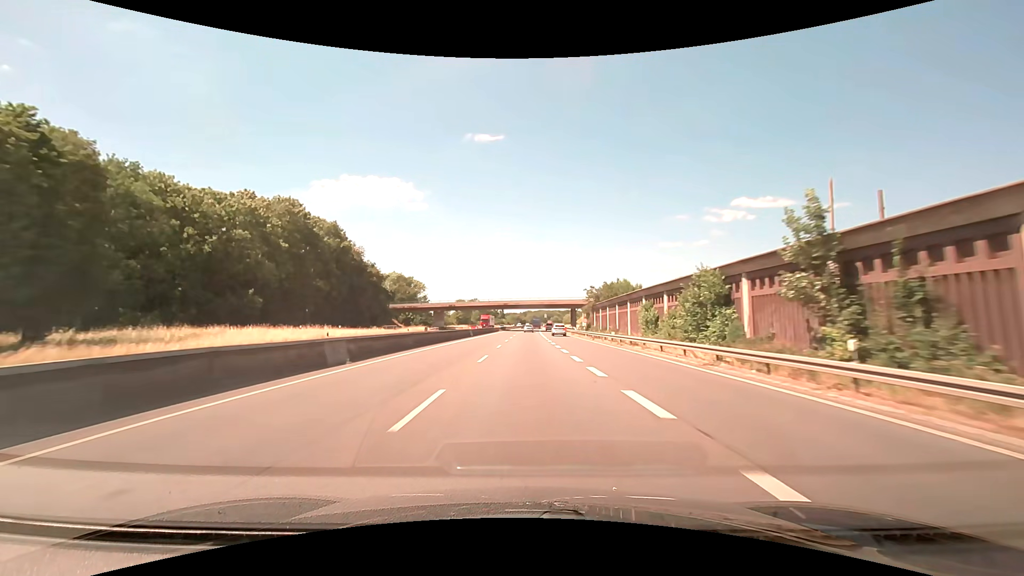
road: trunk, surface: asphalt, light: Day
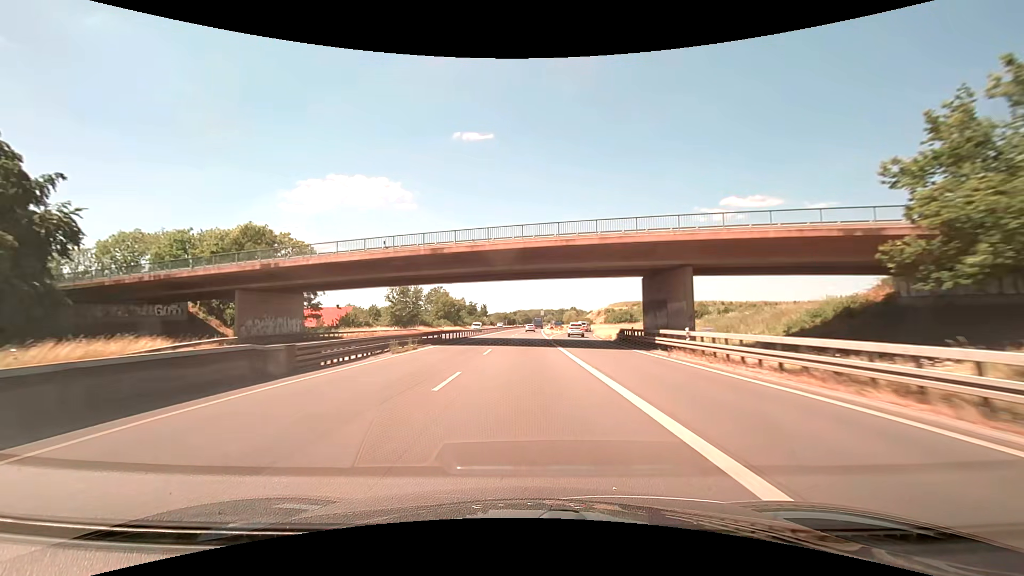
(+0.9, +80.6) m; +1°
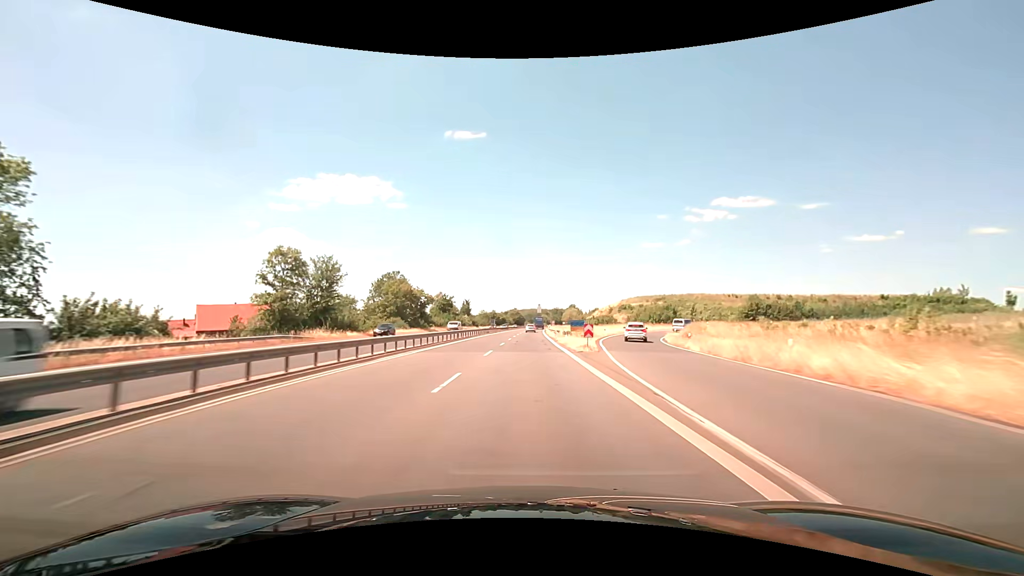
(+0.3, +48.3) m; 0°
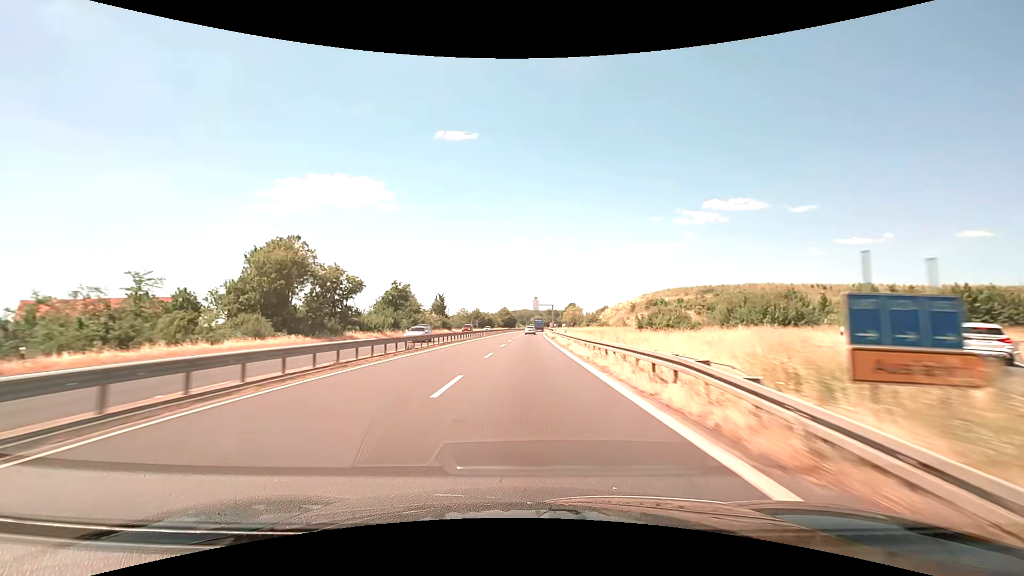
(+1.0, +48.3) m; +2°
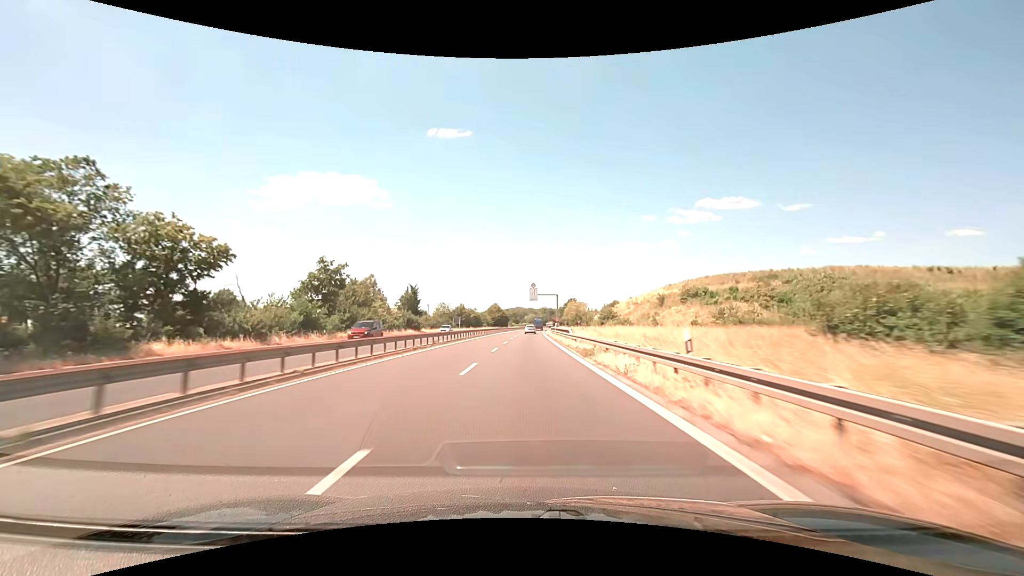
(+0.2, +32.2) m; +1°
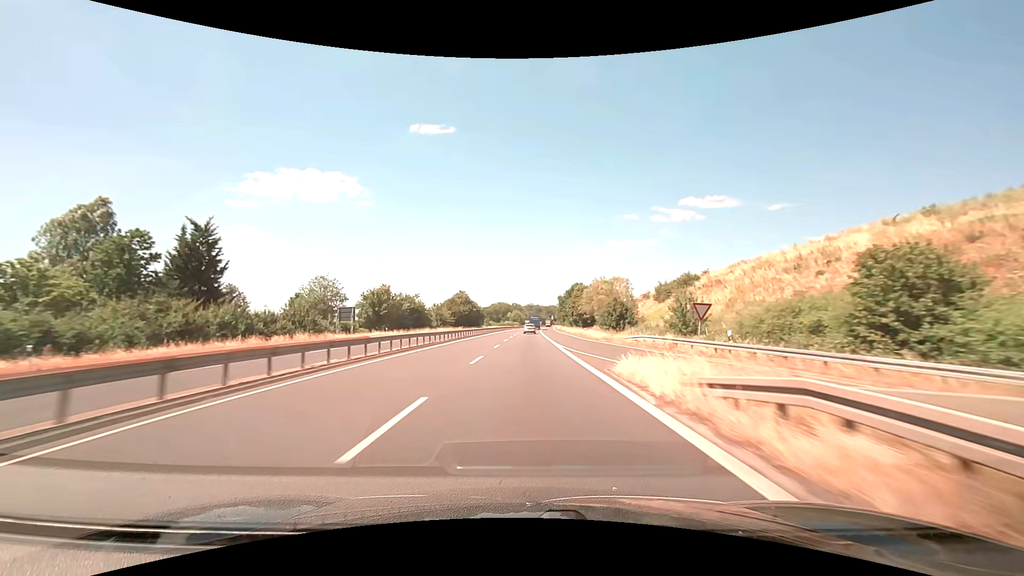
(+1.3, +80.6) m; +2°
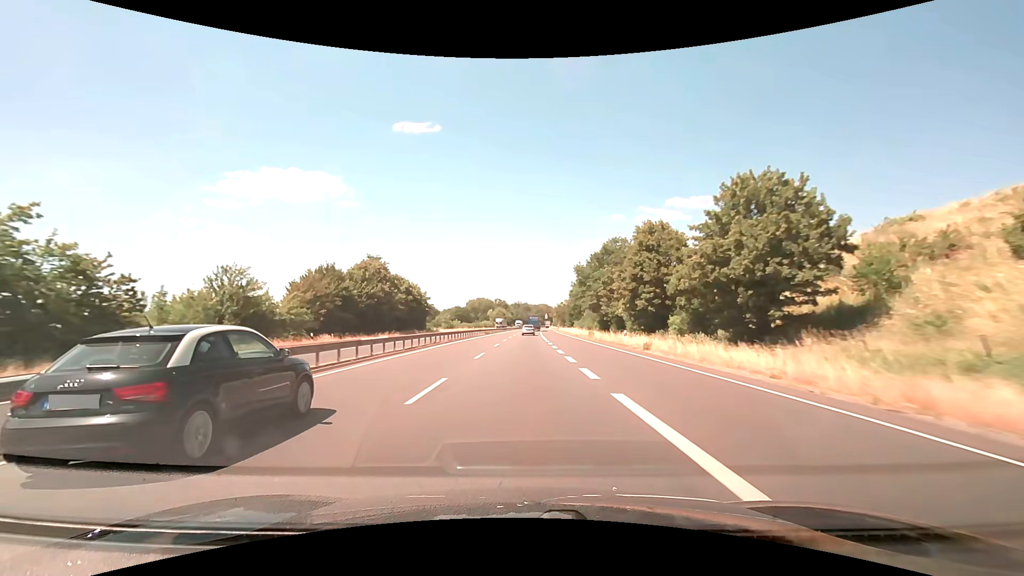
(+1.1, +80.6) m; +1°
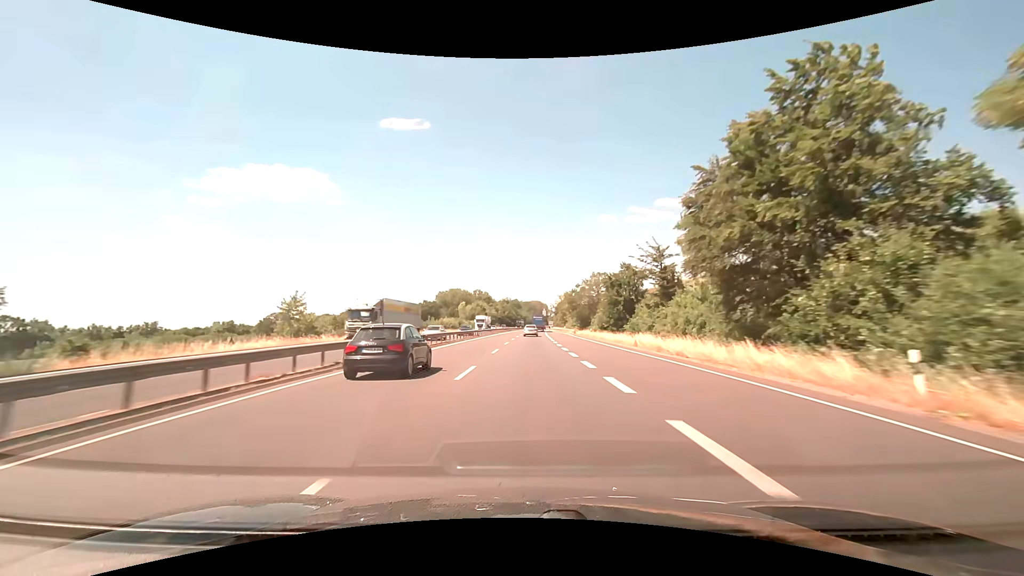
(+0.8, +80.6) m; +1°
(0, +10) (0, +20) (0, +30) (0, +40) (+1, +50) (+1, +60) (+1, +70) (+2, +80) (+2, +90) (+2, +100) m
